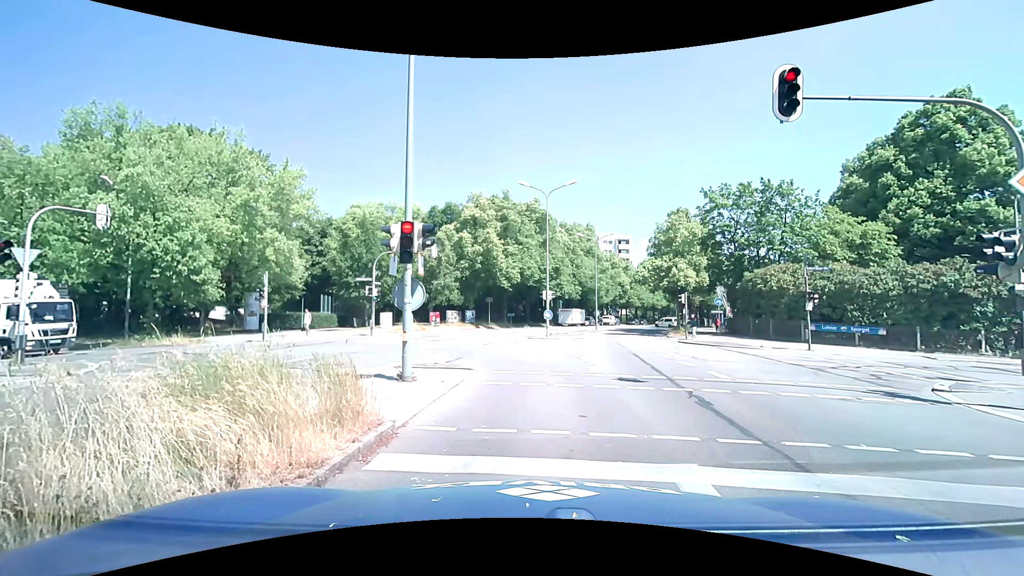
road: secondary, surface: asphalt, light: Day
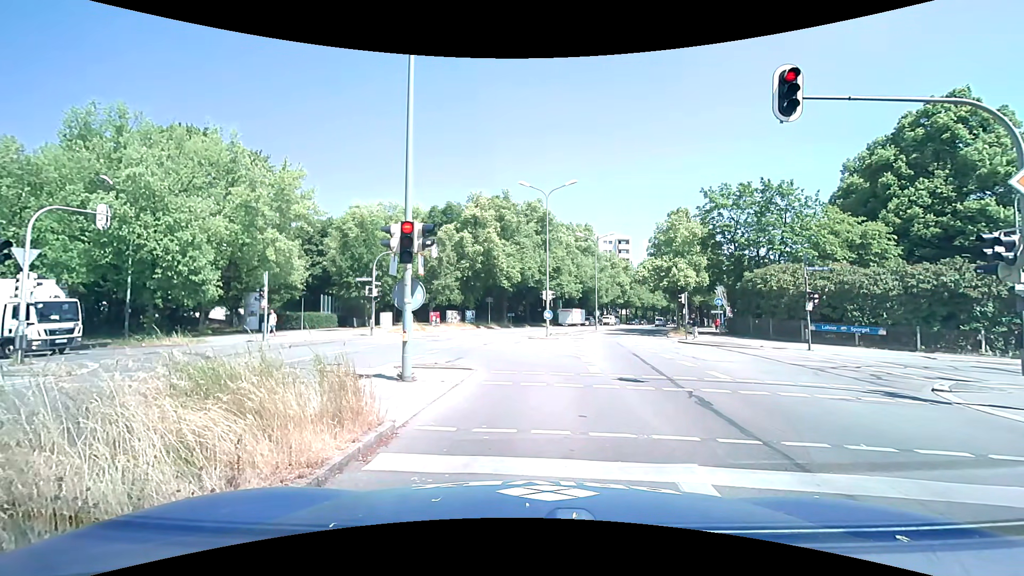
(0.0, 0.0) m; 0°
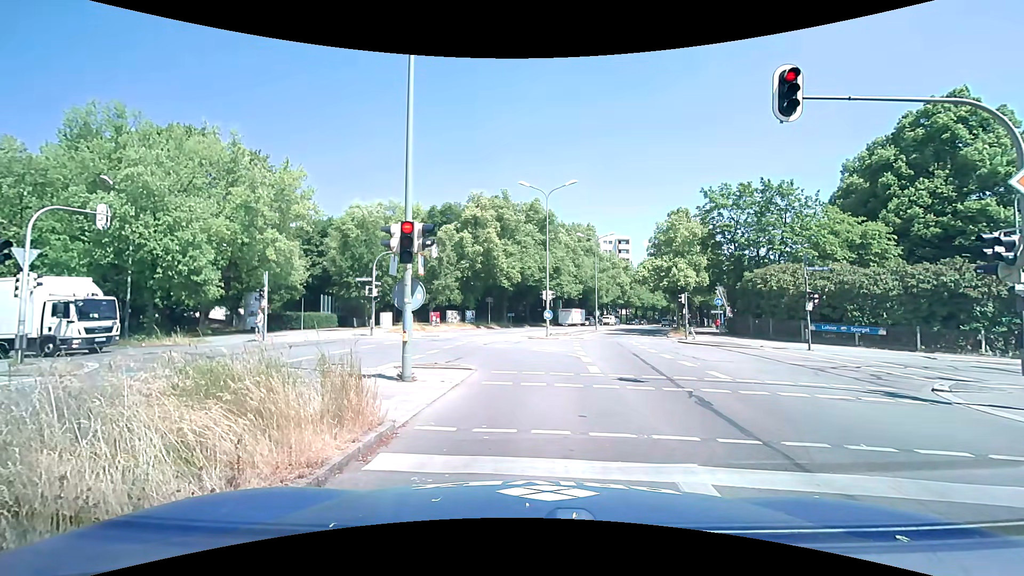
(0.0, 0.0) m; 0°
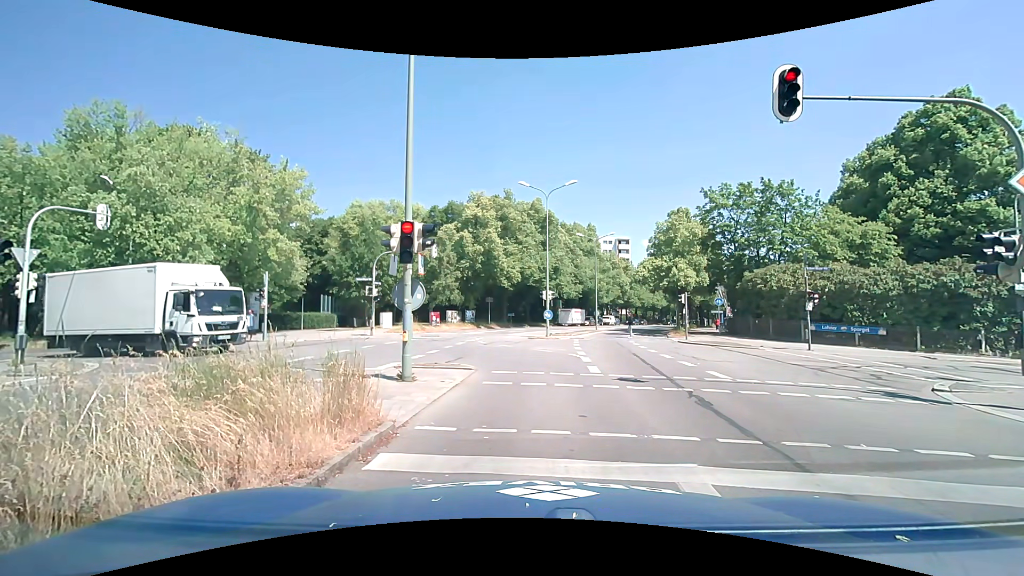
(0.0, 0.0) m; 0°
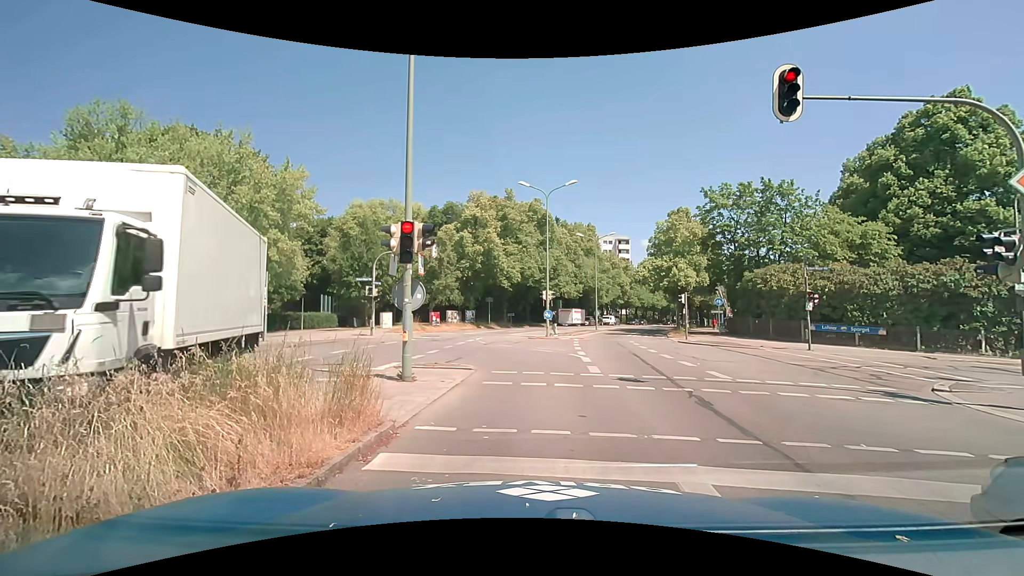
(0.0, 0.0) m; 0°
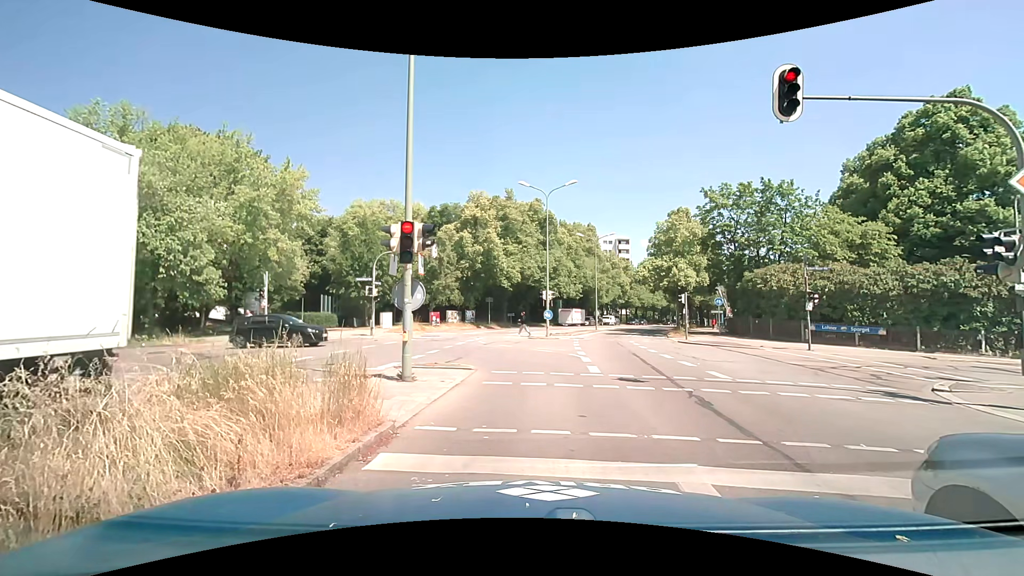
(0.0, 0.0) m; 0°
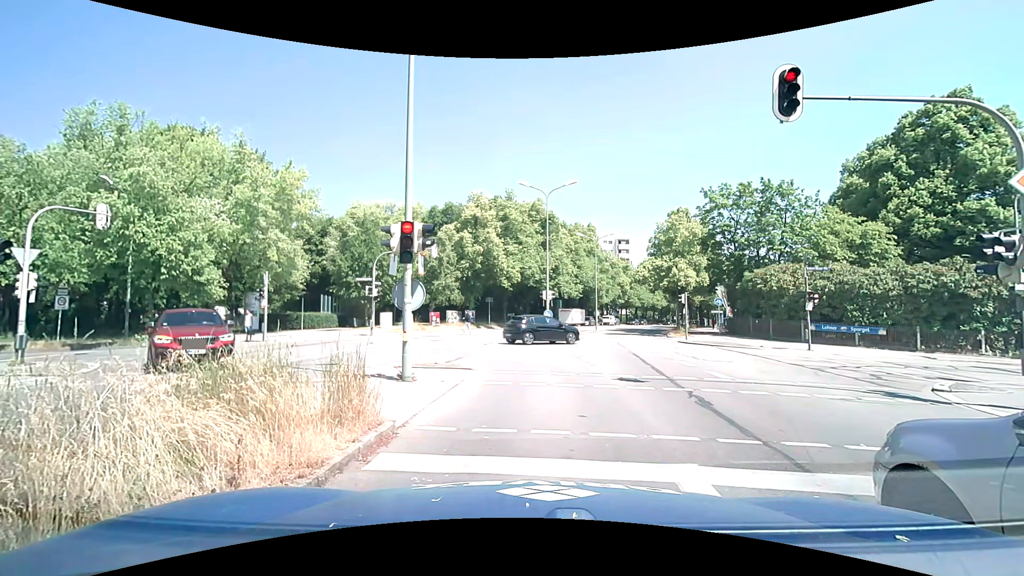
(0.0, 0.0) m; 0°
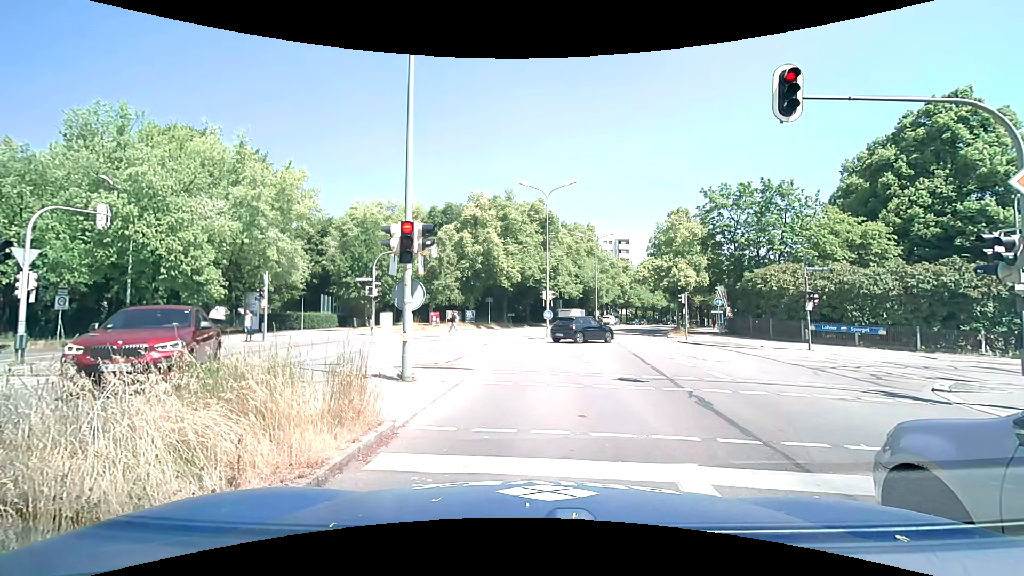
(0.0, 0.0) m; 0°
(0, +10) (-1, +20) (-9, +25) (-19, +27) (-29, +28) (-39, +29) (-49, +30) (-59, +30) (-69, +31) (-79, +32) m
